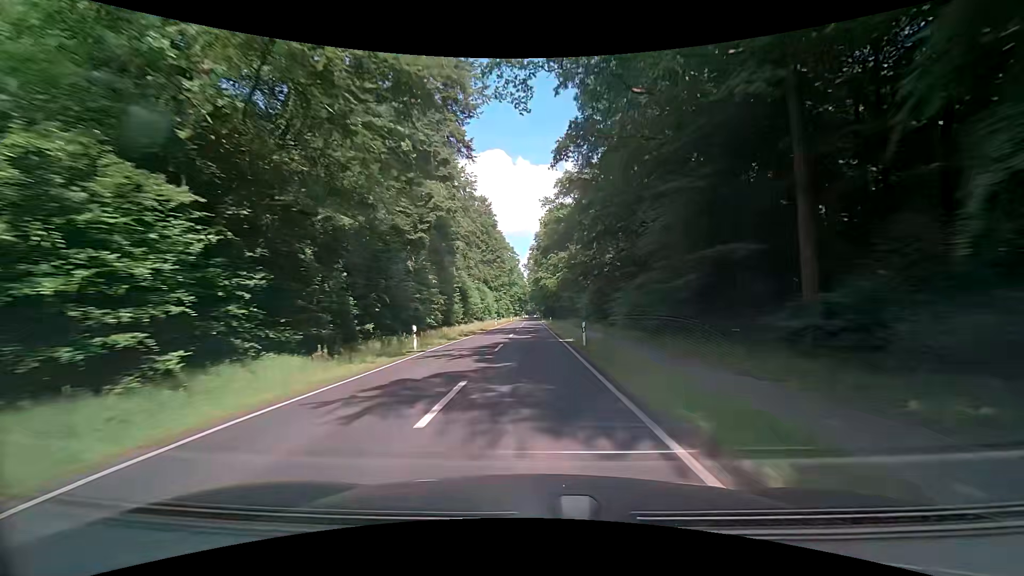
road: secondary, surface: asphalt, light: Day
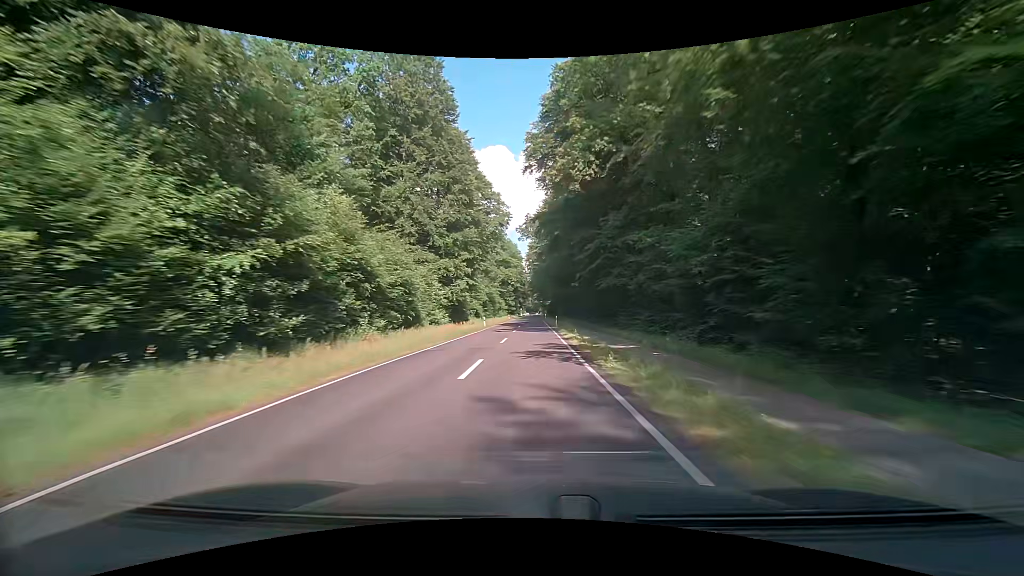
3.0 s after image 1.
(-0.5, +69.0) m; -1°
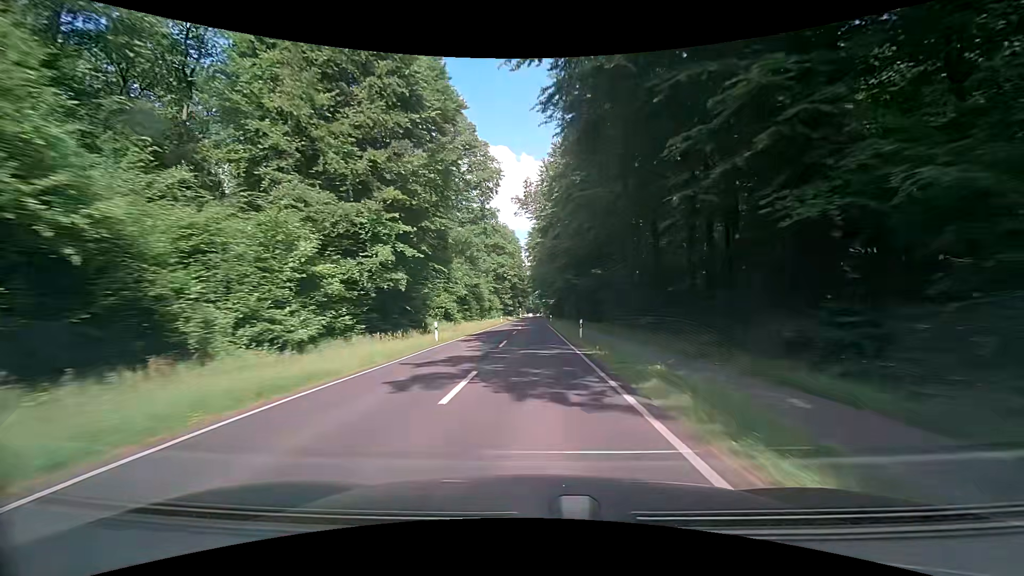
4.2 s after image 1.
(+0.3, +26.8) m; +1°
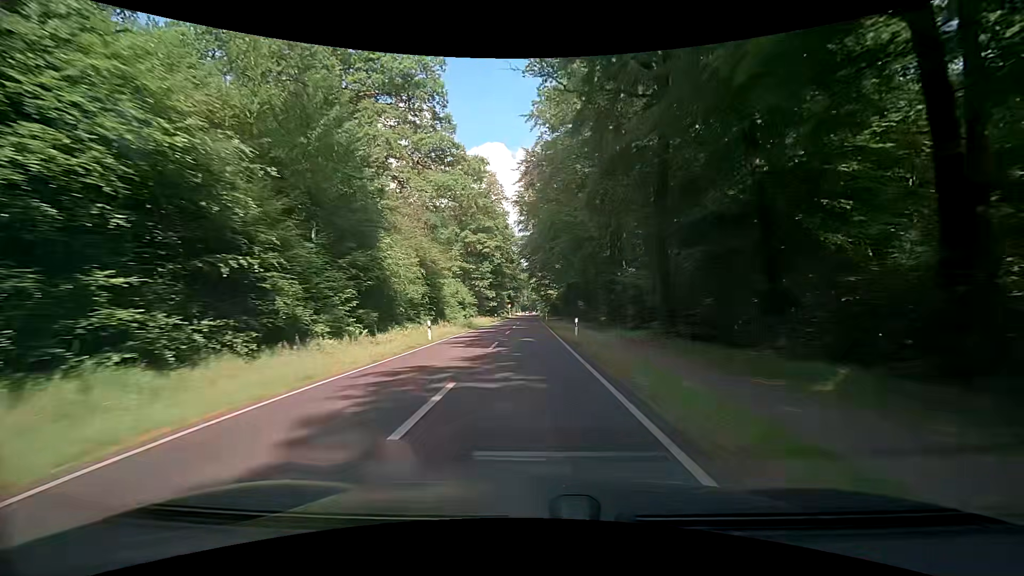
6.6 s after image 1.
(-0.2, +50.5) m; 0°
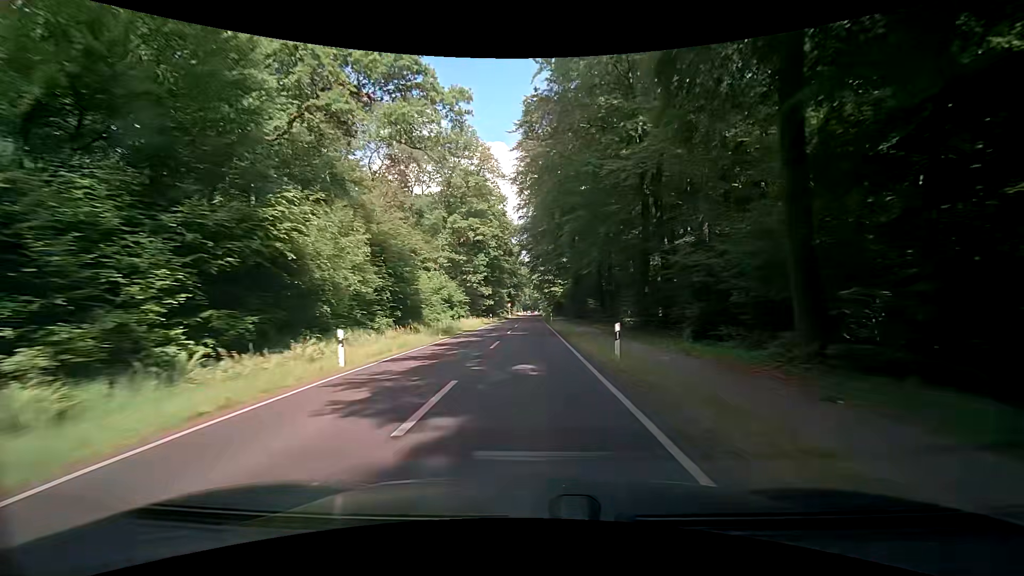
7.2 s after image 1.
(+0.1, +11.9) m; +1°
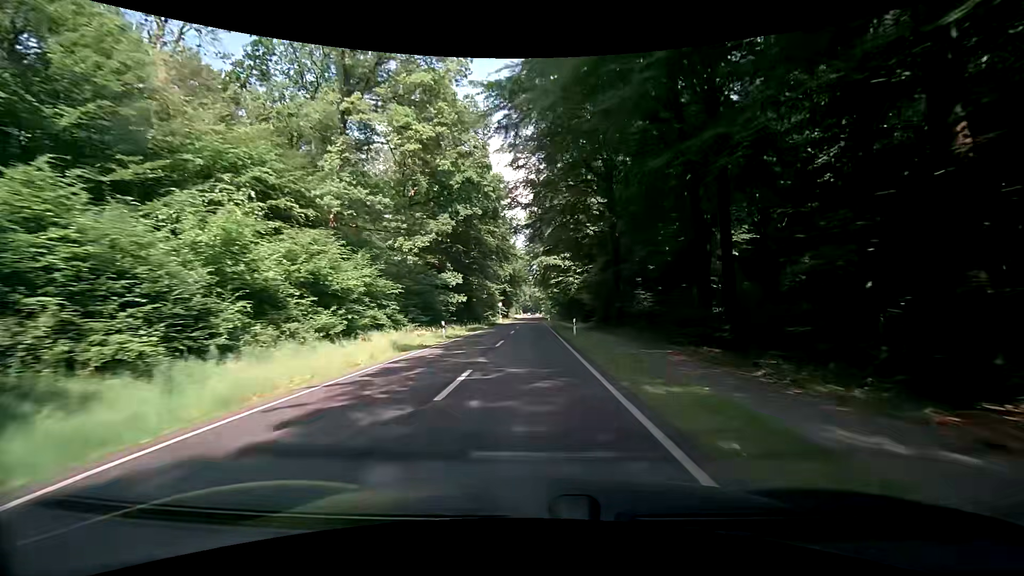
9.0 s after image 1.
(-0.2, +34.1) m; -1°
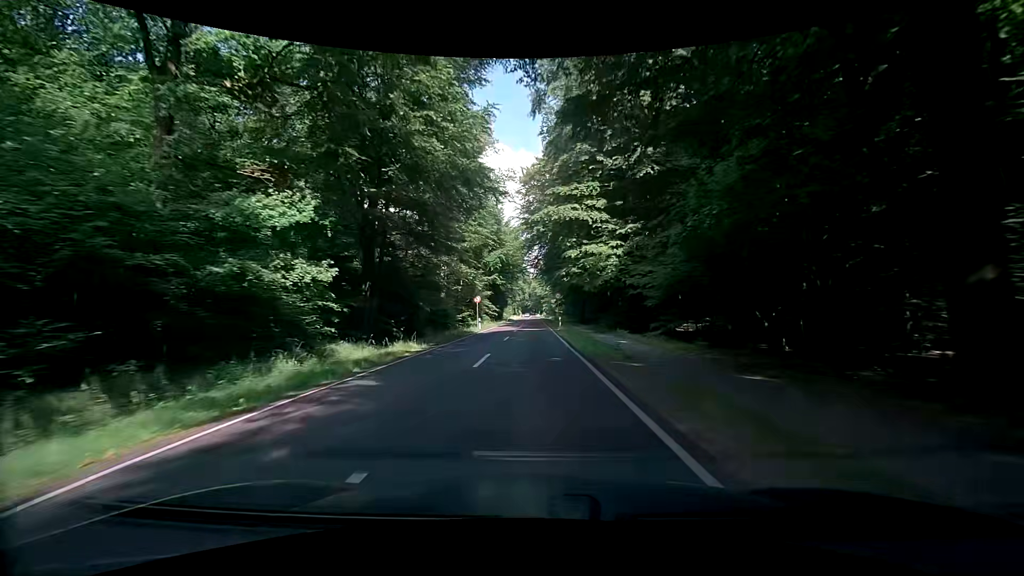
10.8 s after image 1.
(-0.1, +31.6) m; -1°
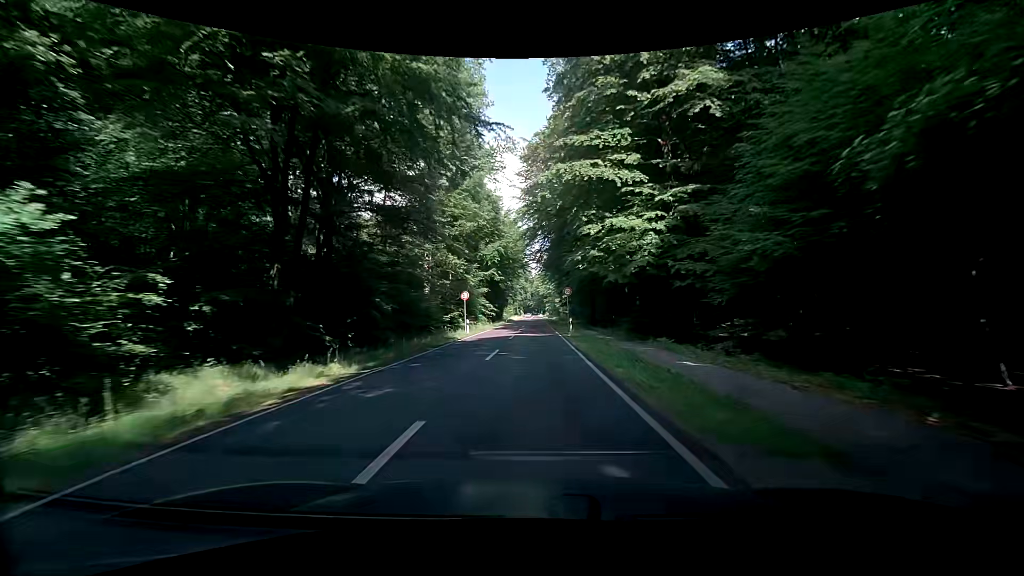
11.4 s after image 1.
(0.0, +10.1) m; 0°
(0, +10) (0, +20) (+1, +30) (+1, +40) (+1, +50) (+1, +60) (+1, +70) (+2, +80) (+2, +90) (+2, +100) m
